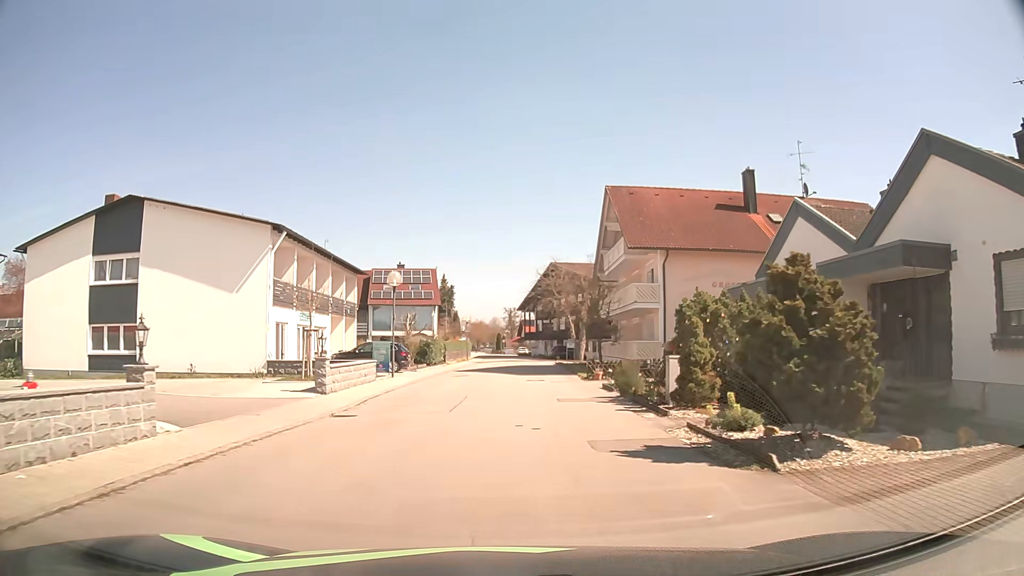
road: residential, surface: asphalt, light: Day
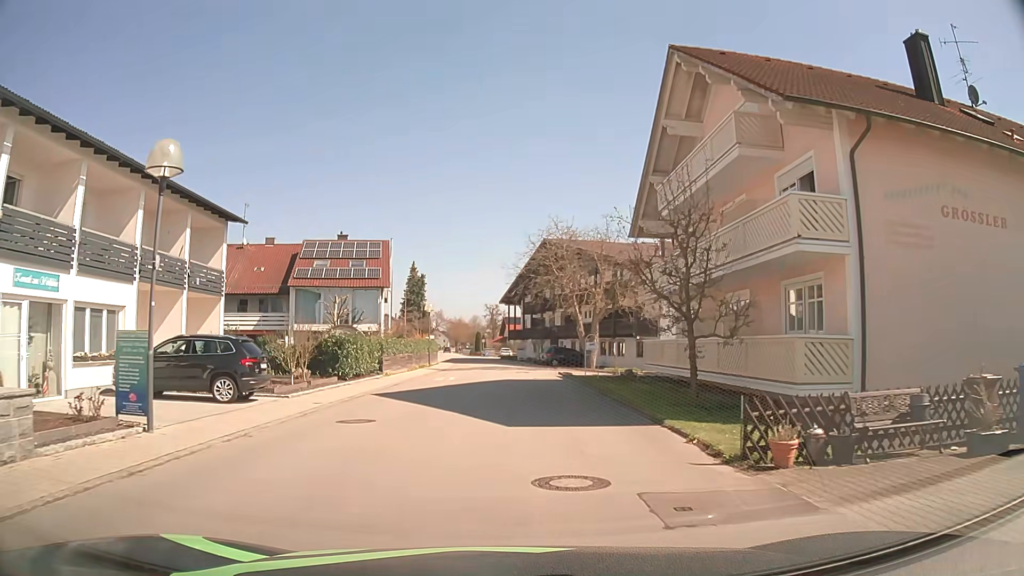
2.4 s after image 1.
(0.0, +20.0) m; +1°
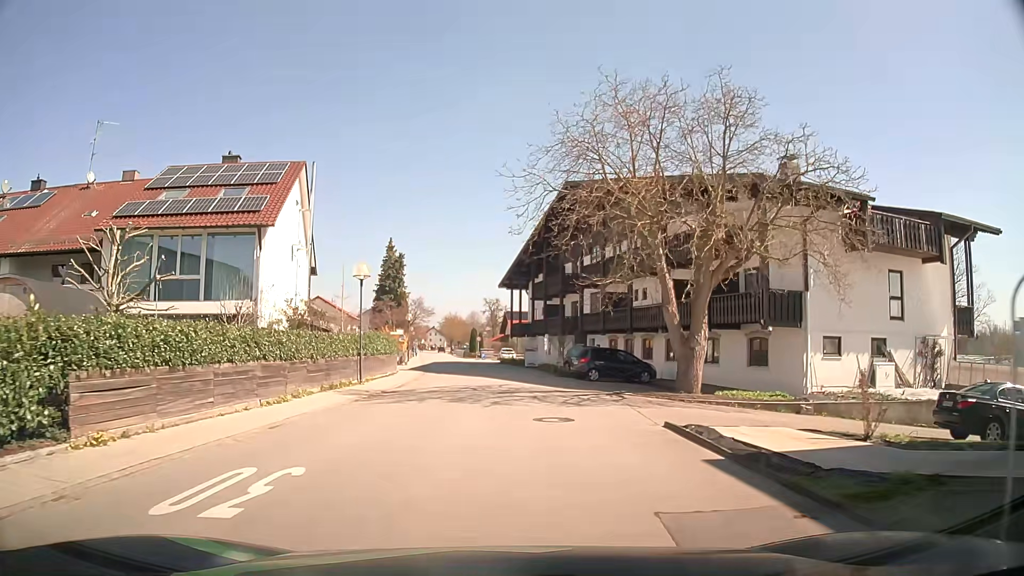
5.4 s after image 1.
(-0.3, +24.0) m; -1°
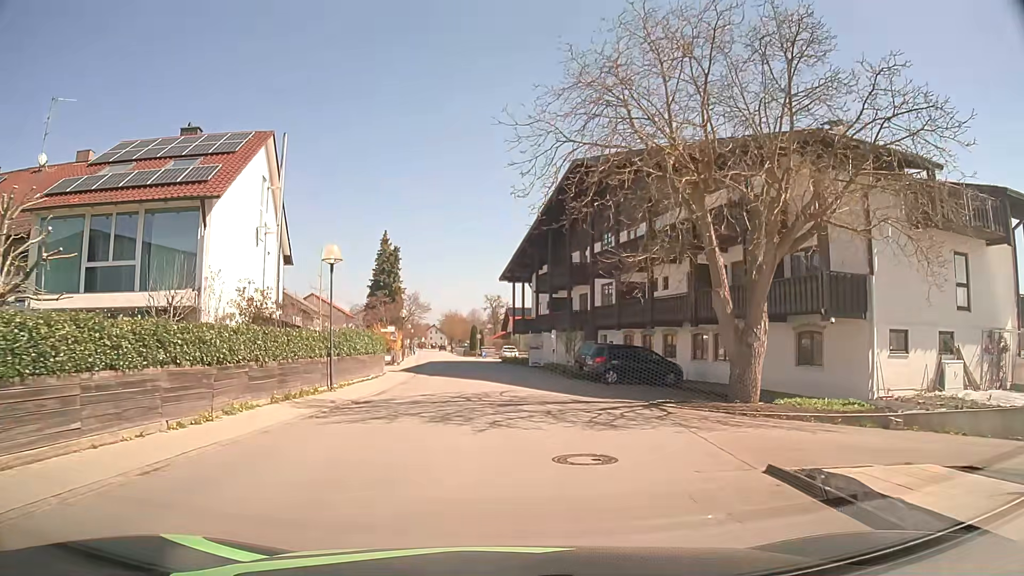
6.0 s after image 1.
(0.0, +4.7) m; 0°
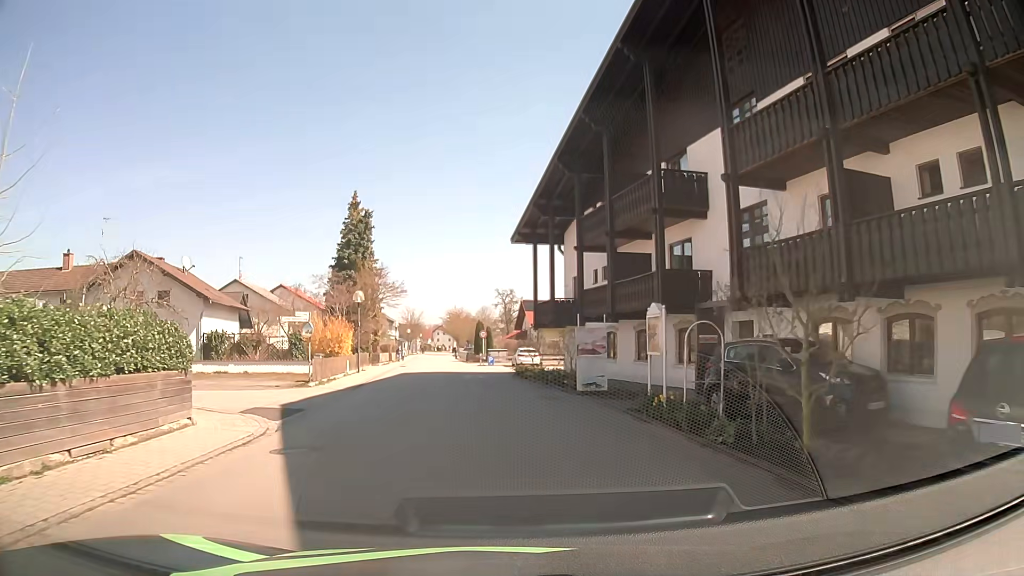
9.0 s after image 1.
(-0.1, +23.3) m; -2°
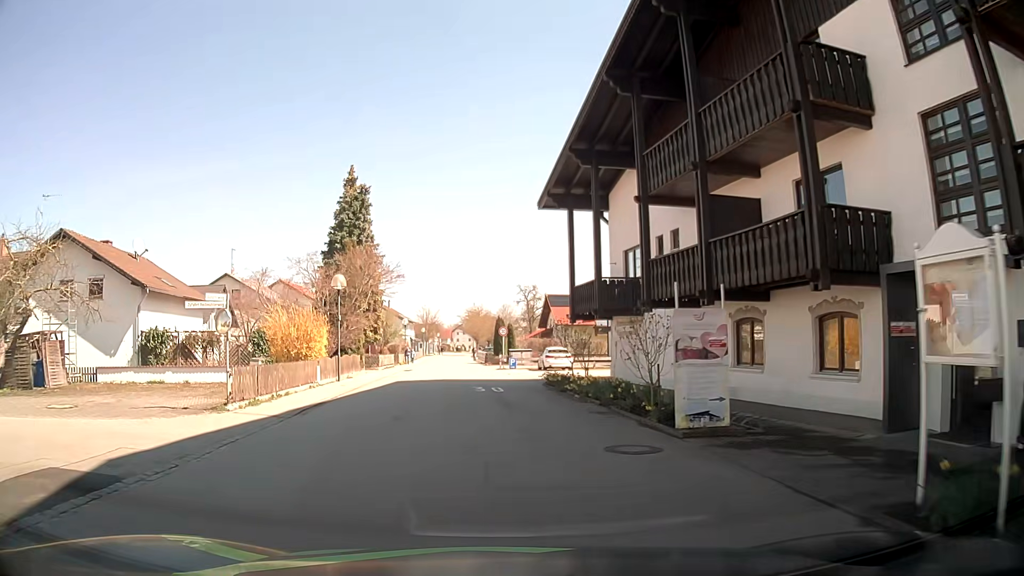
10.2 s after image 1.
(-0.3, +9.4) m; -4°
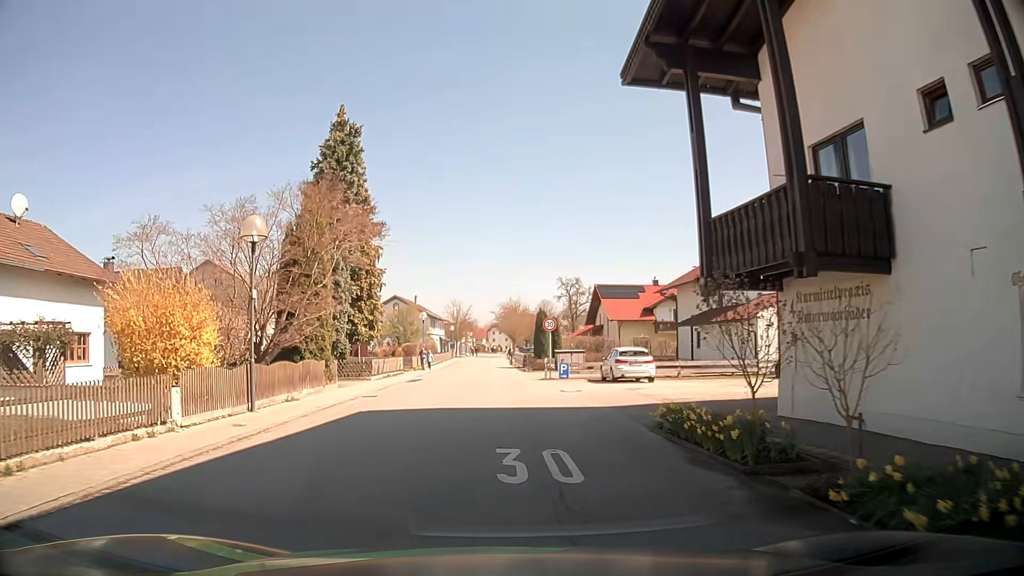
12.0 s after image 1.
(0.0, +14.1) m; 0°
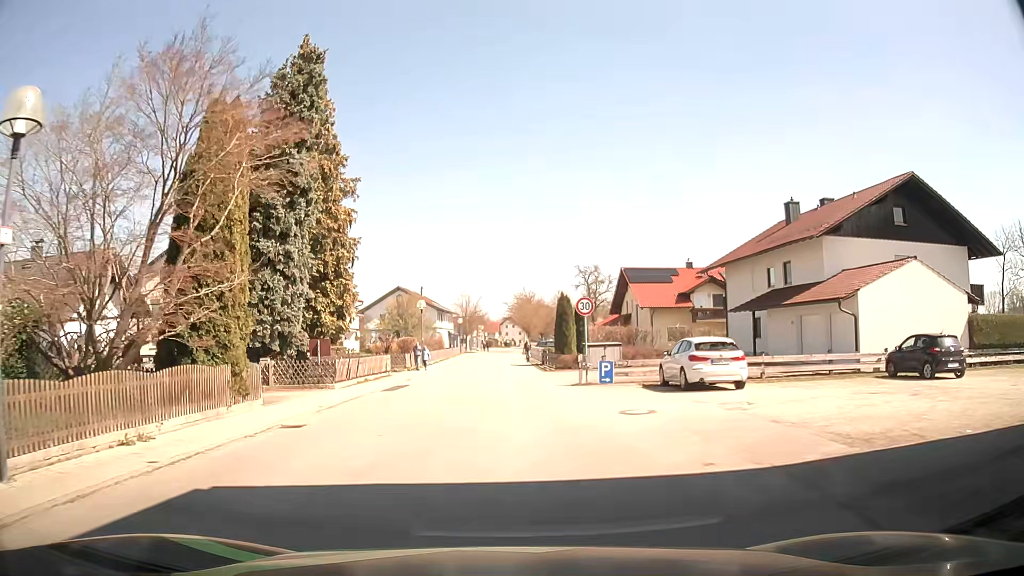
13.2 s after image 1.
(-0.2, +9.5) m; -2°
